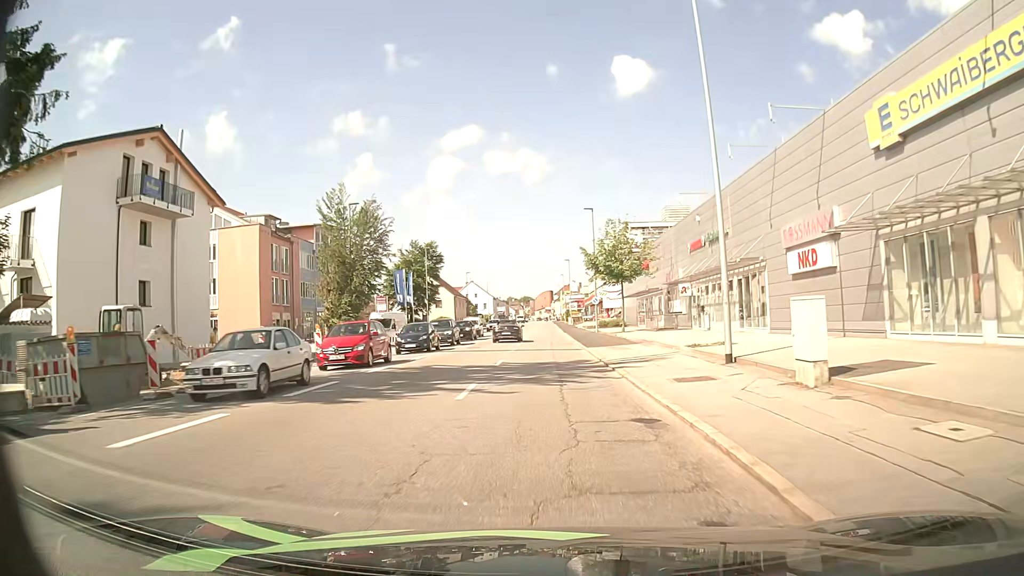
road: tertiary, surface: asphalt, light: Day
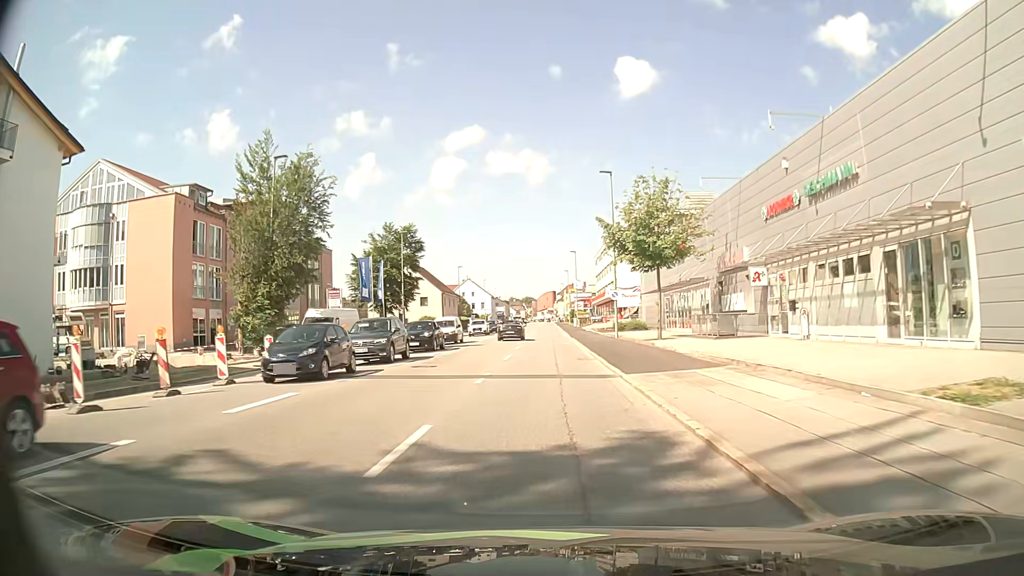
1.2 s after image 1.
(0.0, +14.7) m; 0°
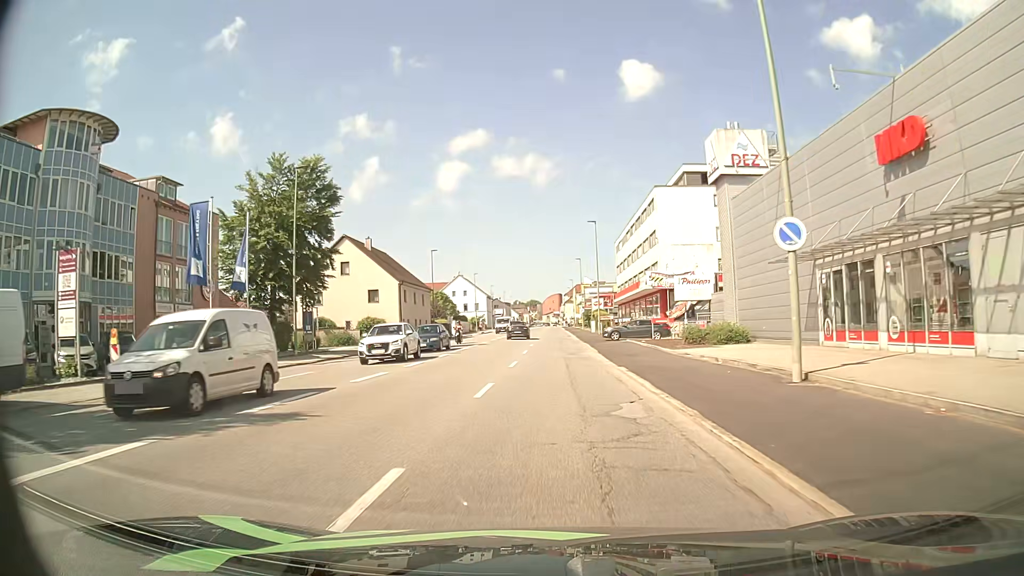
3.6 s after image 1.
(-0.2, +29.9) m; -1°
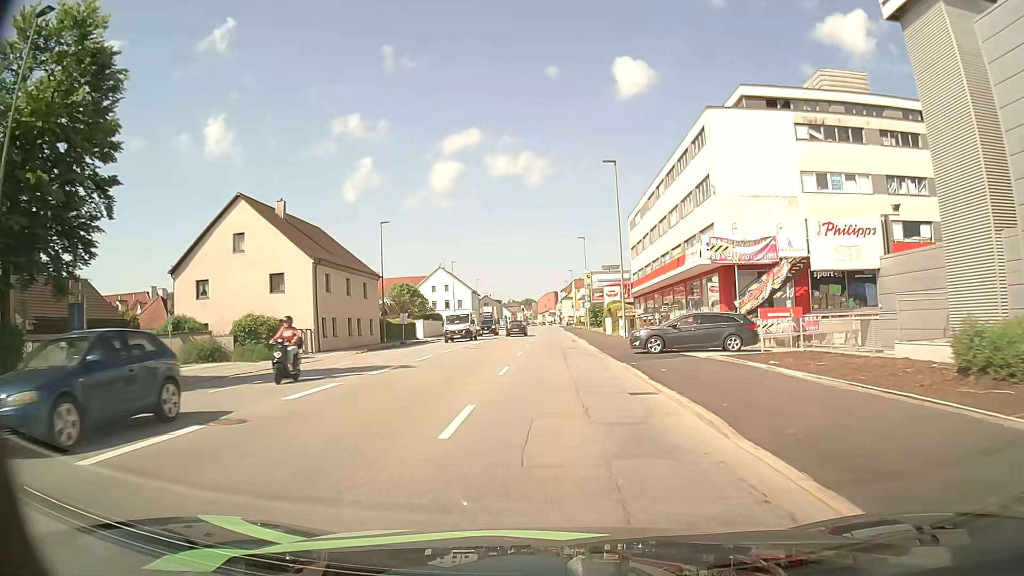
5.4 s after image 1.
(+0.1, +22.6) m; +1°
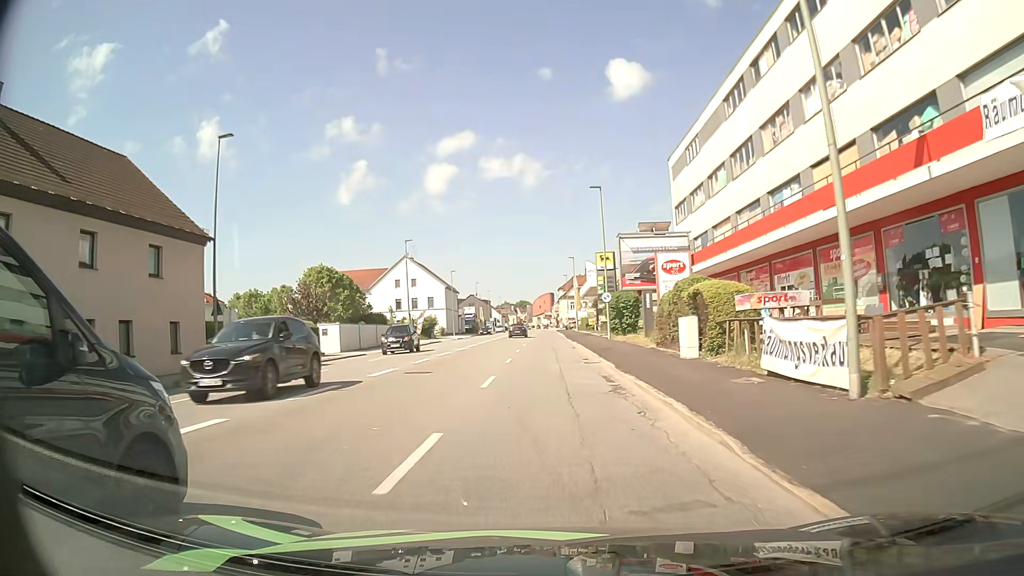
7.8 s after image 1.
(+0.1, +29.5) m; 0°
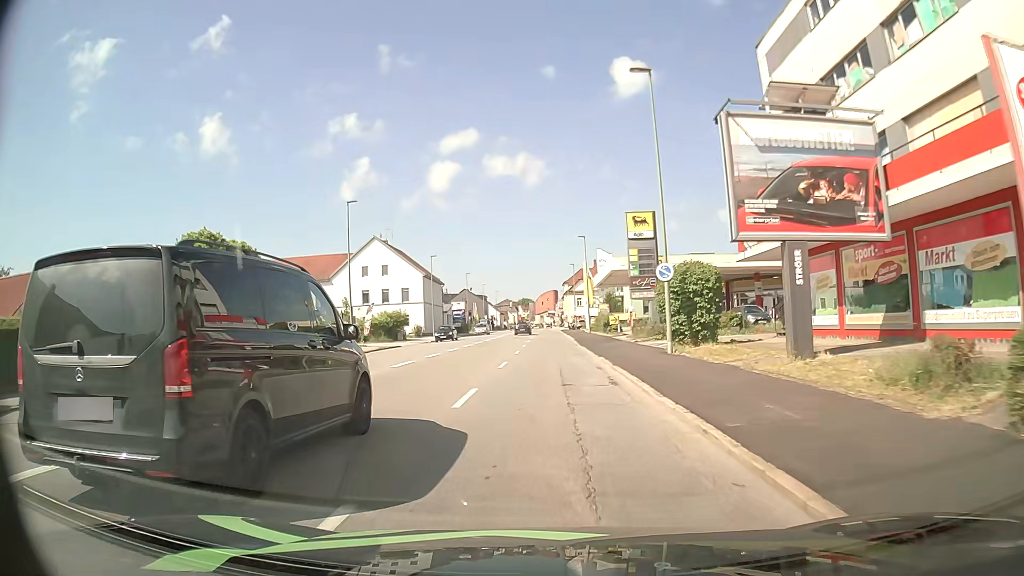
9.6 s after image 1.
(0.0, +21.5) m; 0°
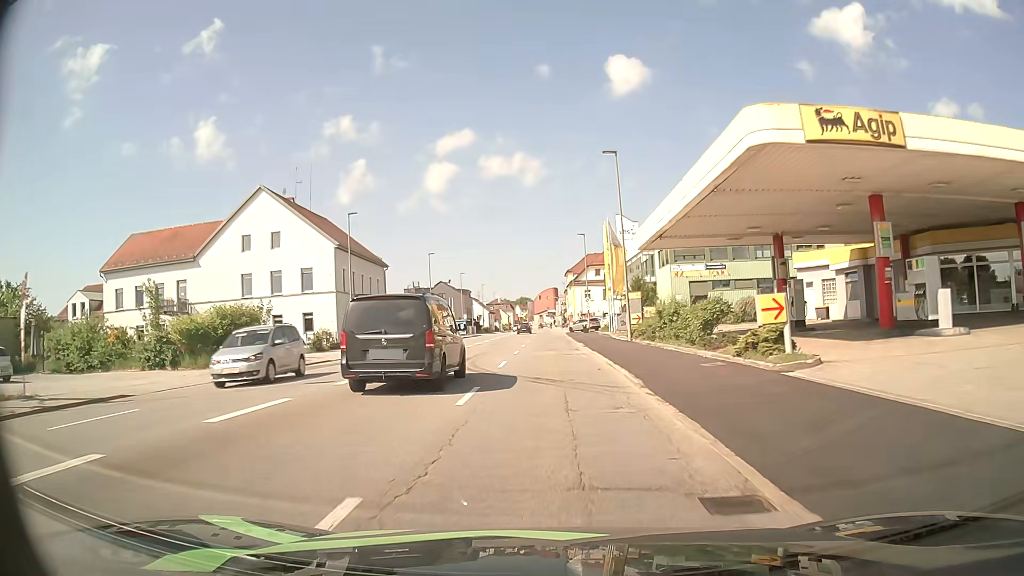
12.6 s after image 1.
(+0.1, +36.0) m; 0°
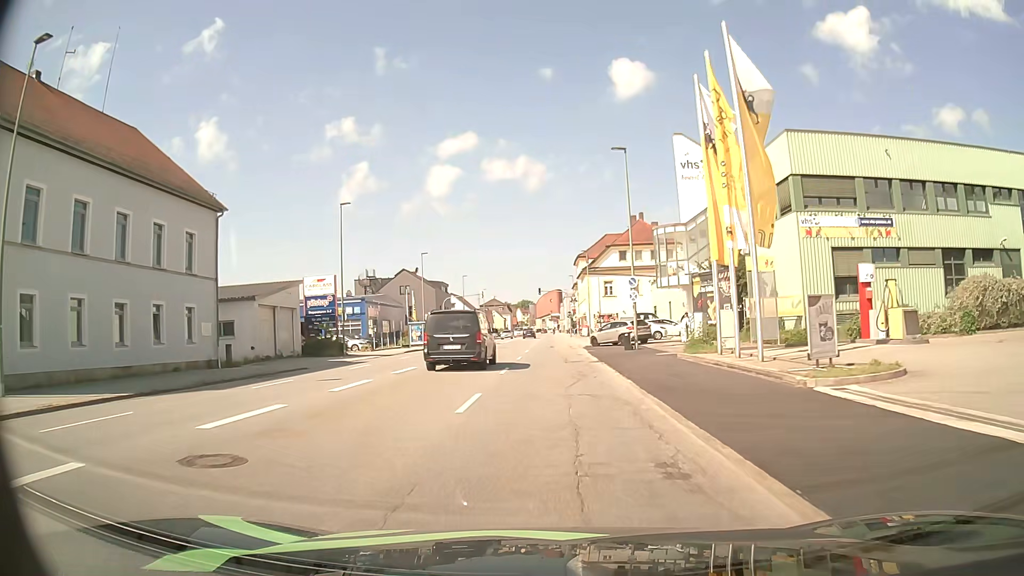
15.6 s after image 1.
(-0.1, +36.5) m; -1°
(0, +10) (0, +20) (0, +30) (0, +40) (0, +50) (+1, +60) (+1, +70) (+1, +80) (+1, +90) (+1, +100) m
